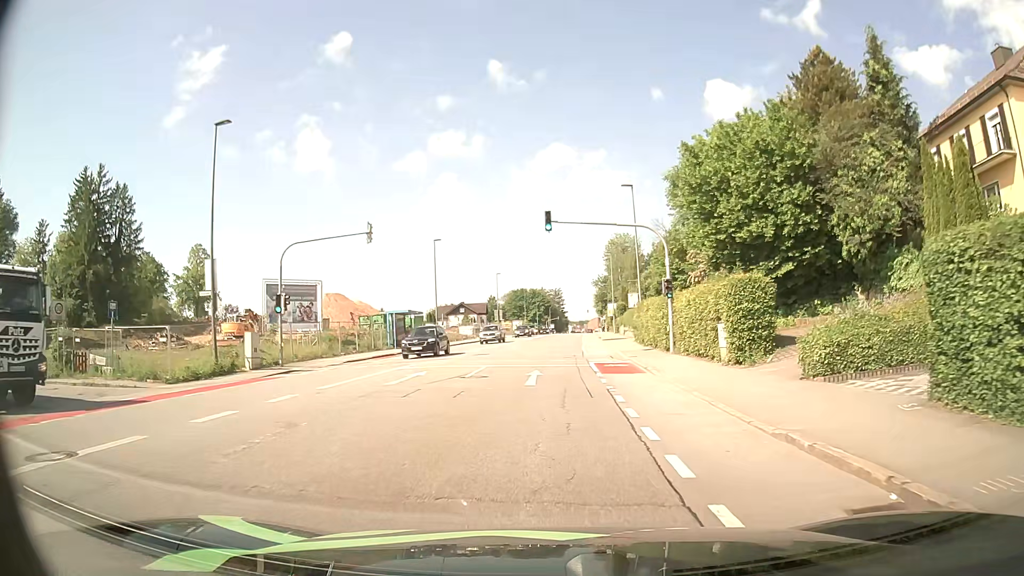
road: tertiary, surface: asphalt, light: Day
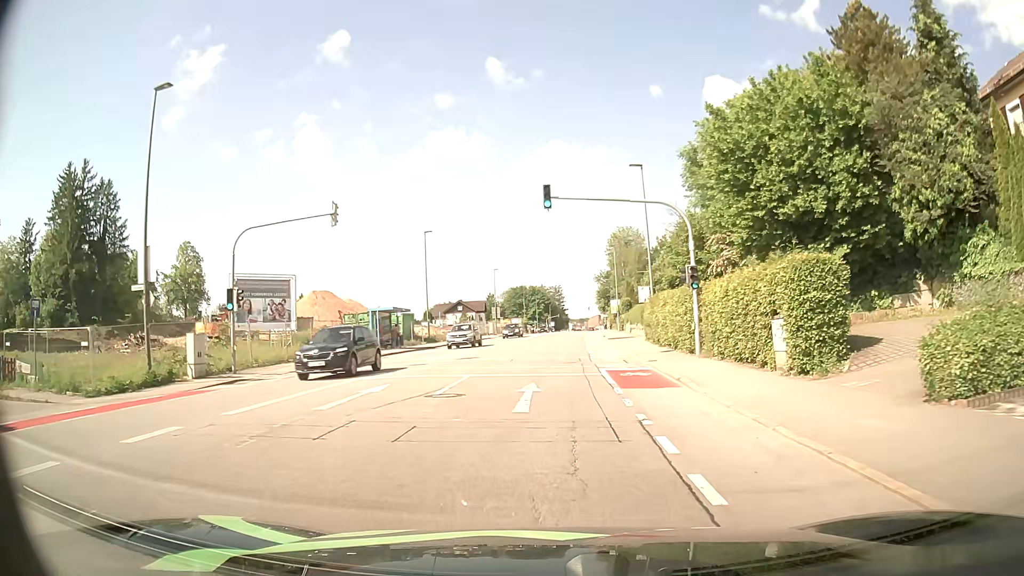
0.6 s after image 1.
(0.0, +5.1) m; +1°
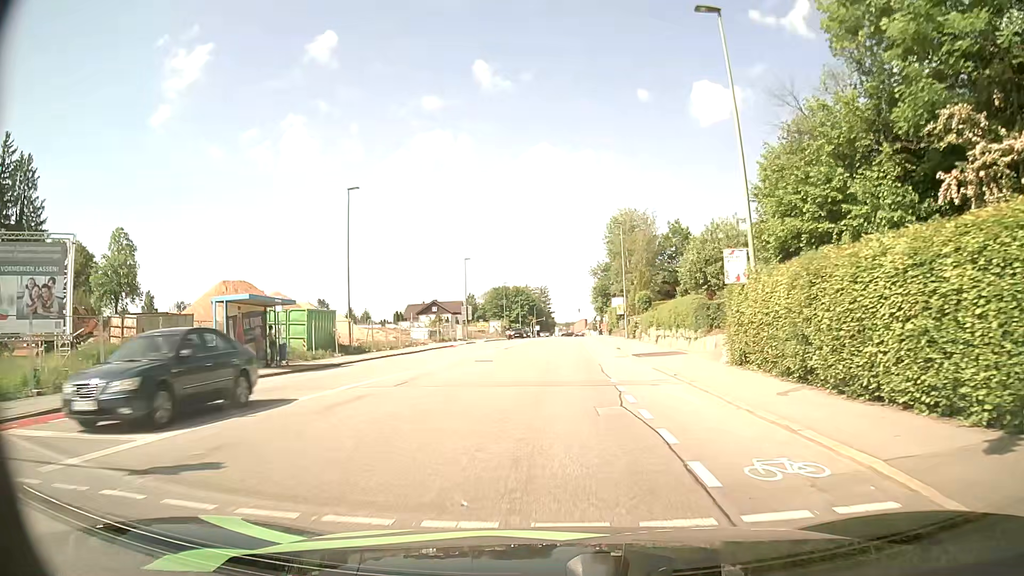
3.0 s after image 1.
(-0.1, +21.3) m; +1°
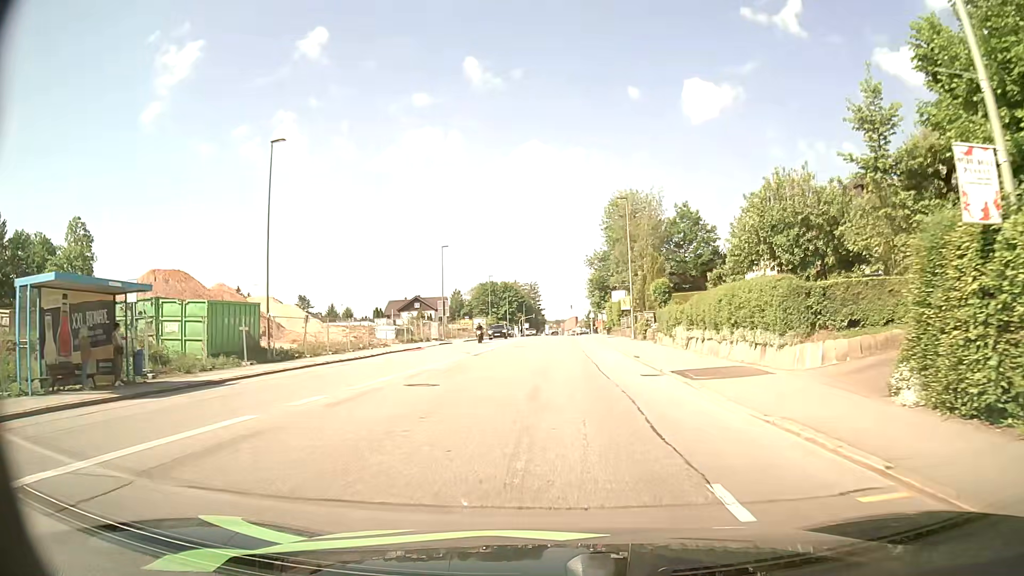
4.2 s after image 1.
(+0.1, +11.2) m; 0°
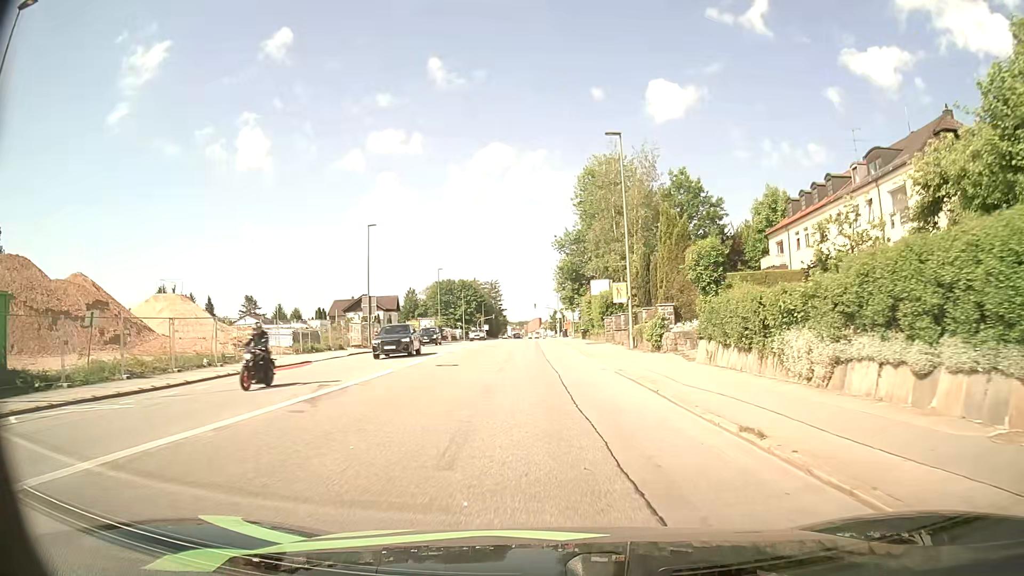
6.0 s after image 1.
(+0.6, +17.4) m; +3°
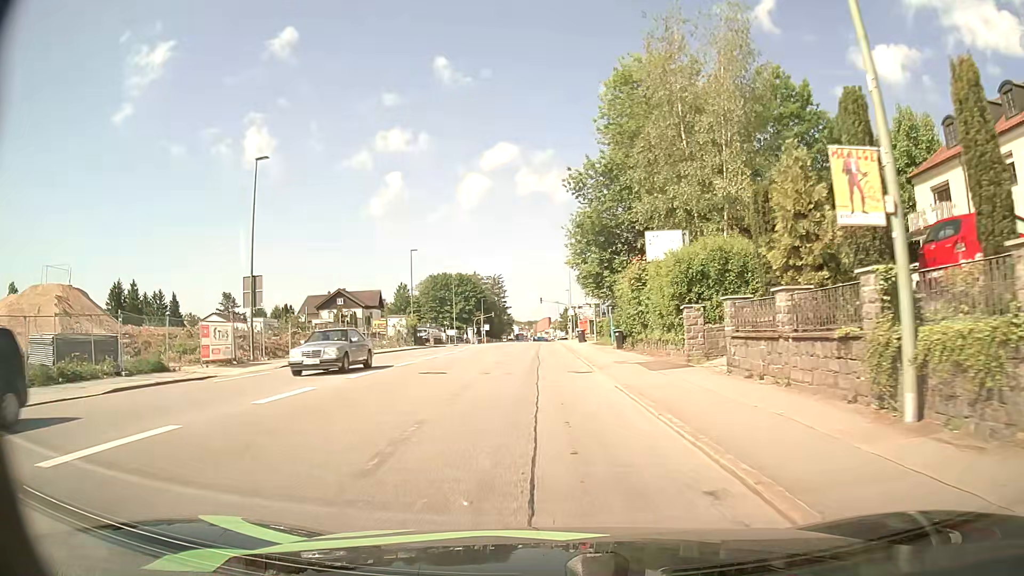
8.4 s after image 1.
(+0.1, +24.6) m; -1°
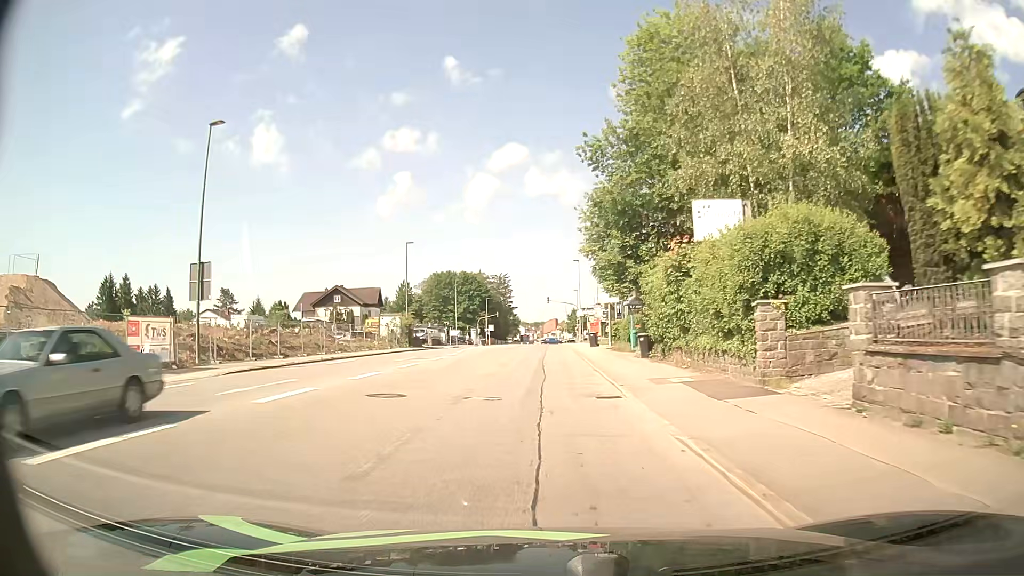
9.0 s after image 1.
(0.0, +6.3) m; -1°
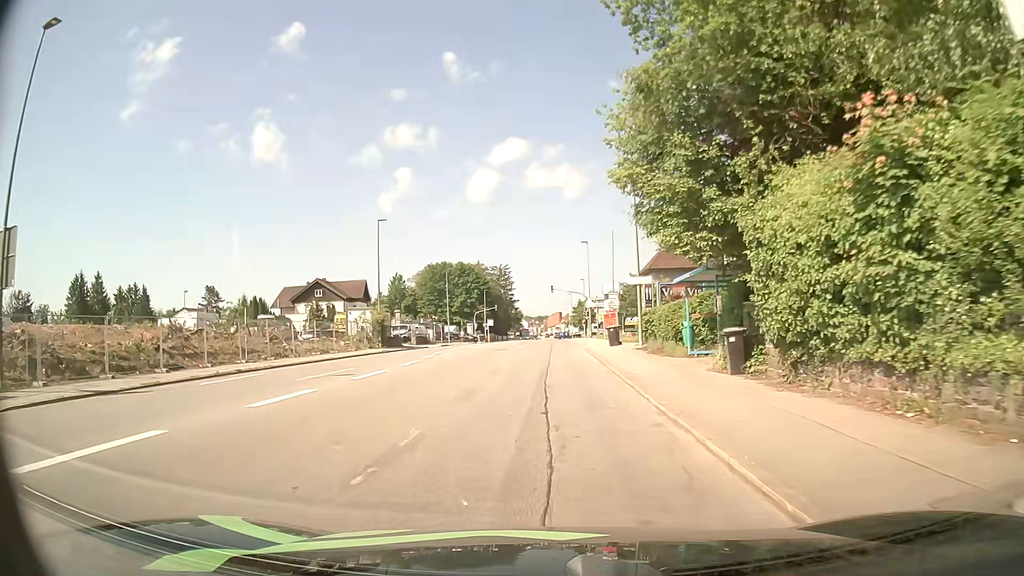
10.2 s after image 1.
(0.0, +12.4) m; 0°
(0, +10) (0, +20) (0, +30) (0, +40) (0, +50) (0, +60) (0, +70) (0, +80) (0, +90) (+1, +100) m
